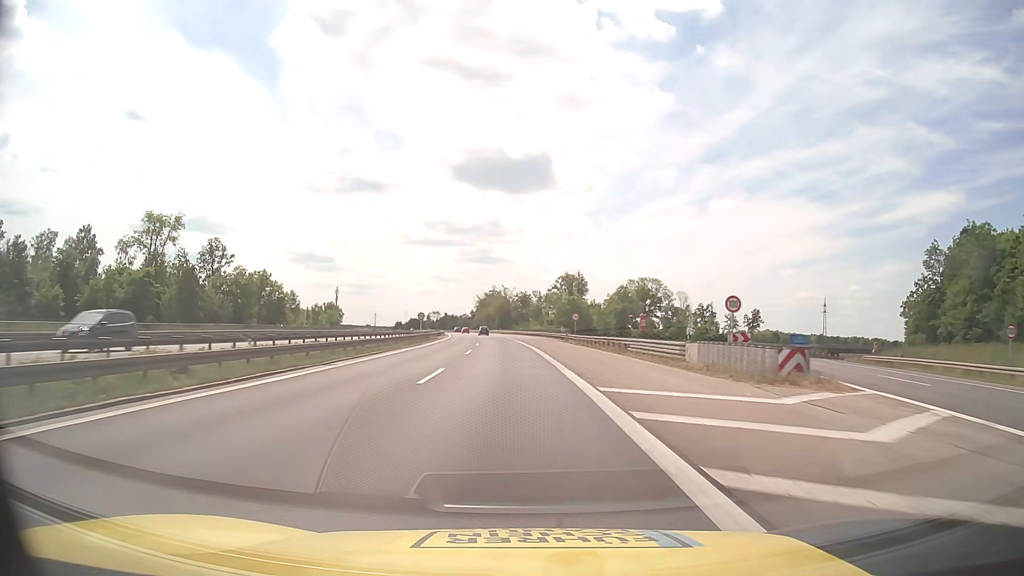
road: motorway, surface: asphalt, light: Day
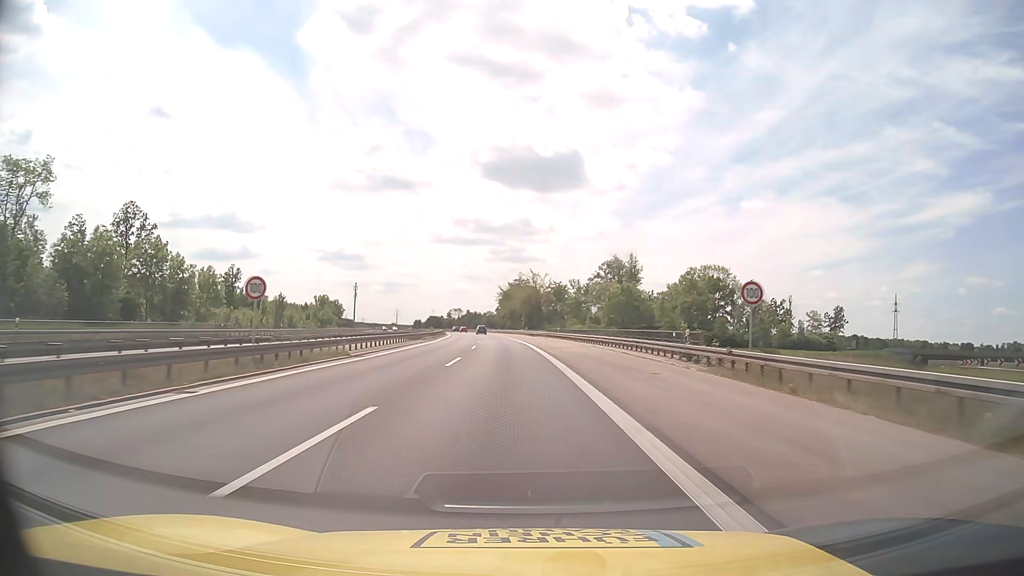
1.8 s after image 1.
(-1.2, +47.4) m; -3°
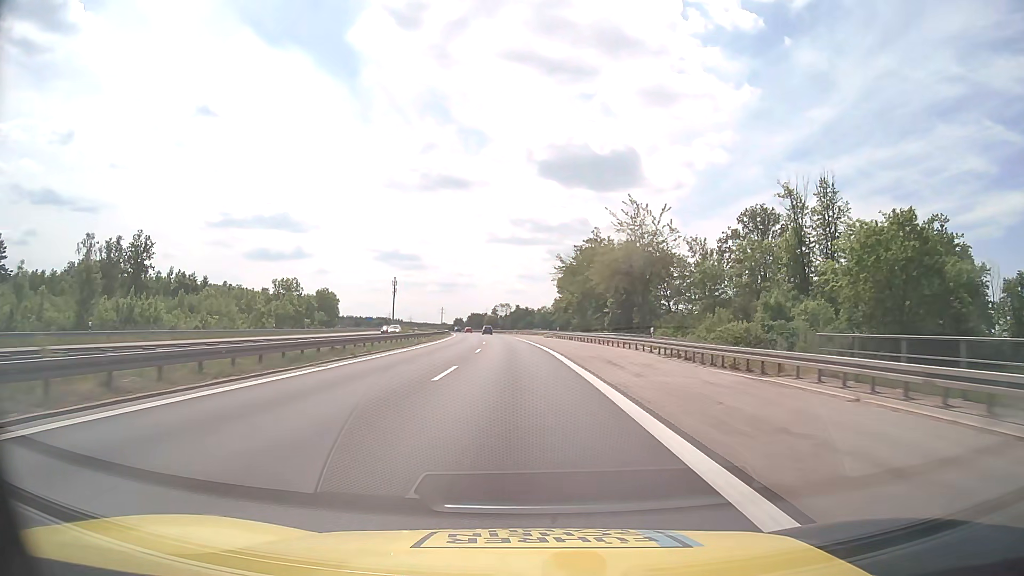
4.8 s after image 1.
(-3.4, +78.9) m; -5°
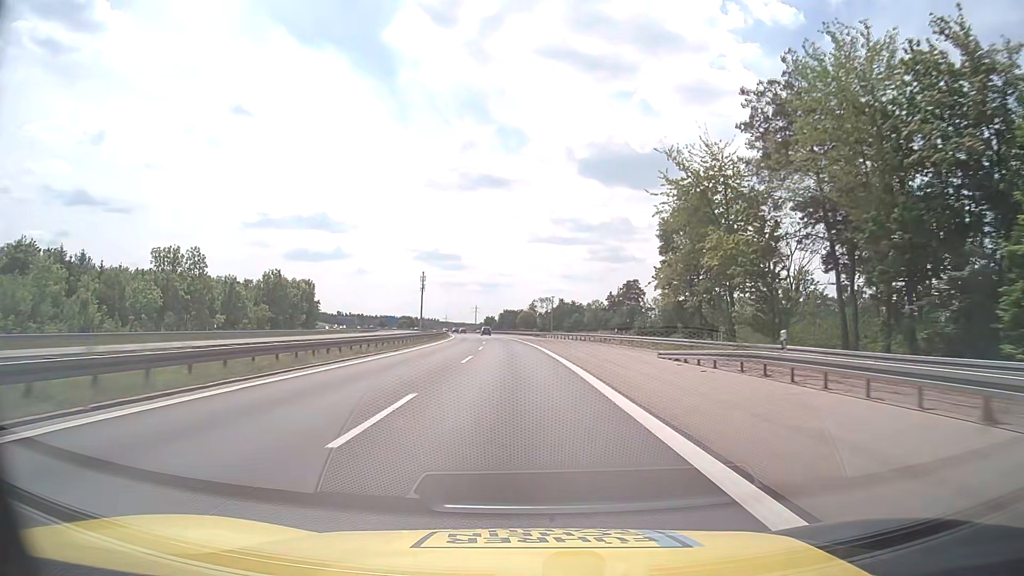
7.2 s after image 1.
(-1.7, +63.3) m; -3°
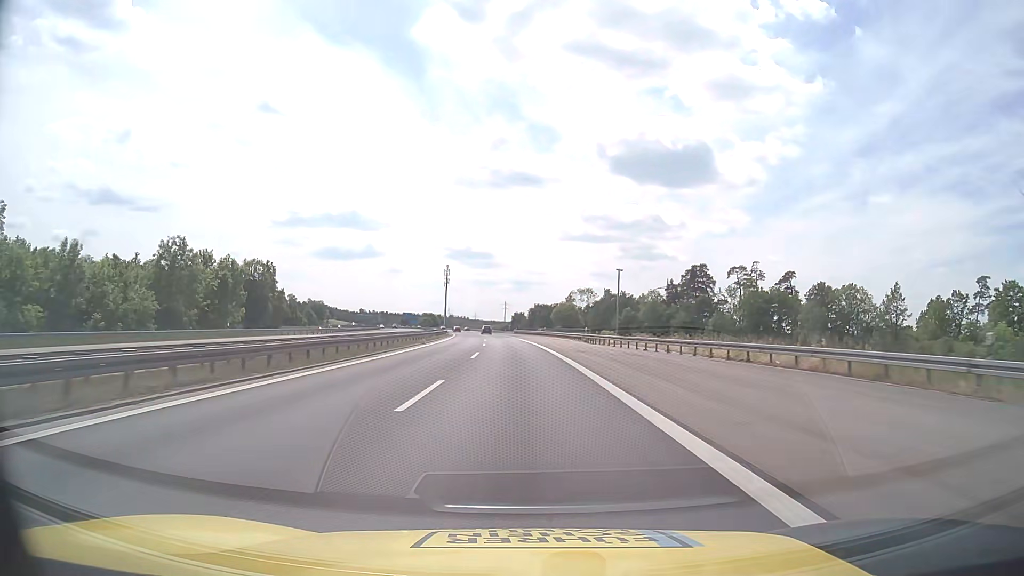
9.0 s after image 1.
(-1.2, +47.6) m; -3°
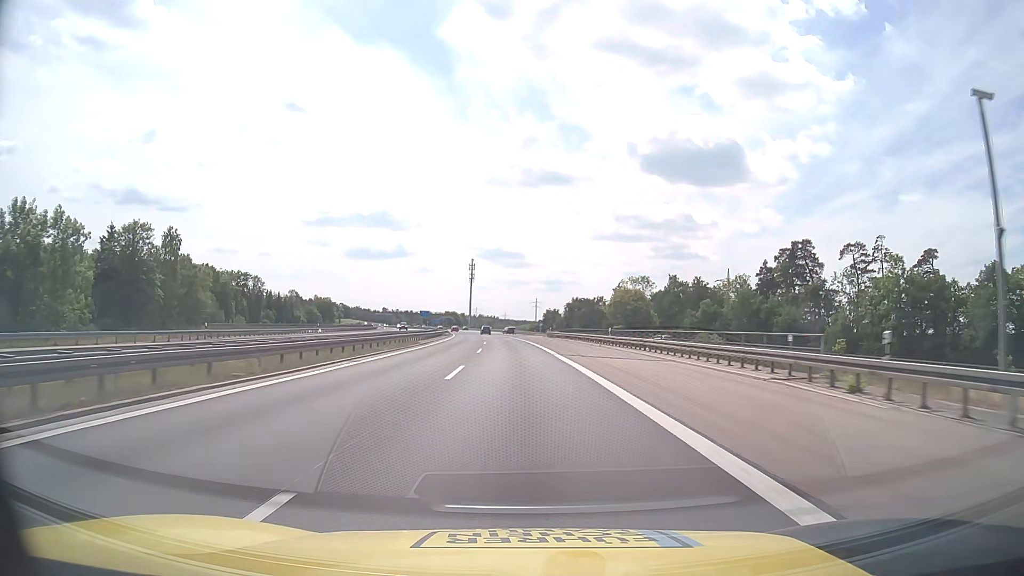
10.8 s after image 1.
(-1.1, +47.6) m; -3°
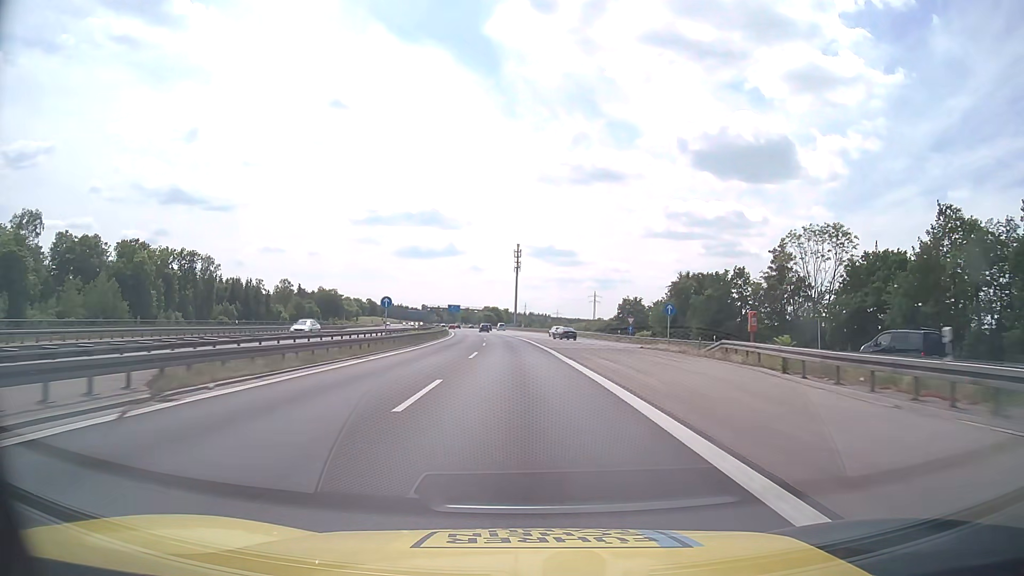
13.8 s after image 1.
(-3.0, +79.1) m; -4°
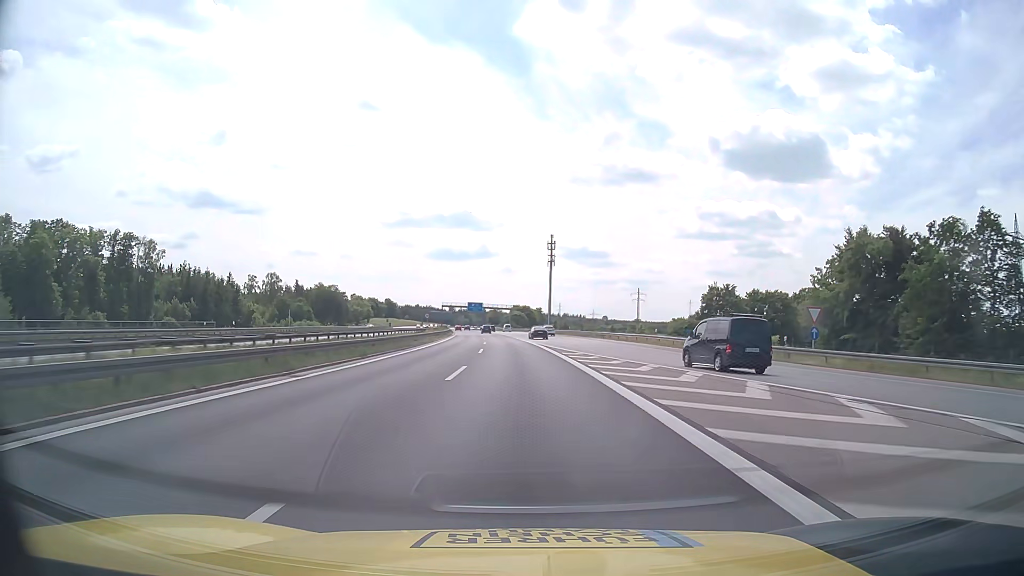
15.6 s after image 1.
(-1.0, +47.6) m; -3°
(0, +10) (0, +20) (-1, +30) (-1, +40) (-2, +50) (-2, +60) (-3, +70) (-4, +80) (-4, +90) (-5, +100) m
